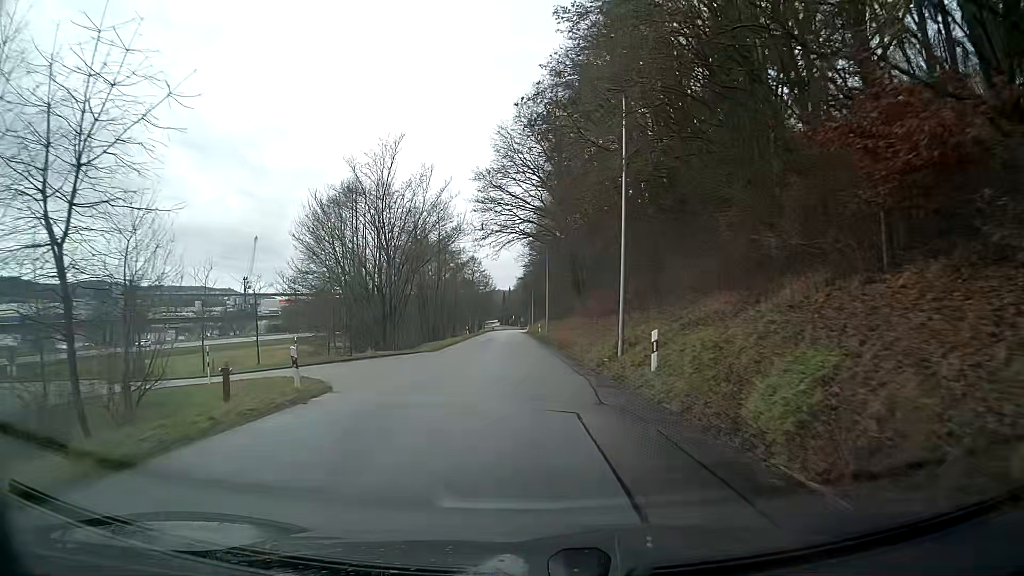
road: tertiary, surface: asphalt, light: Day
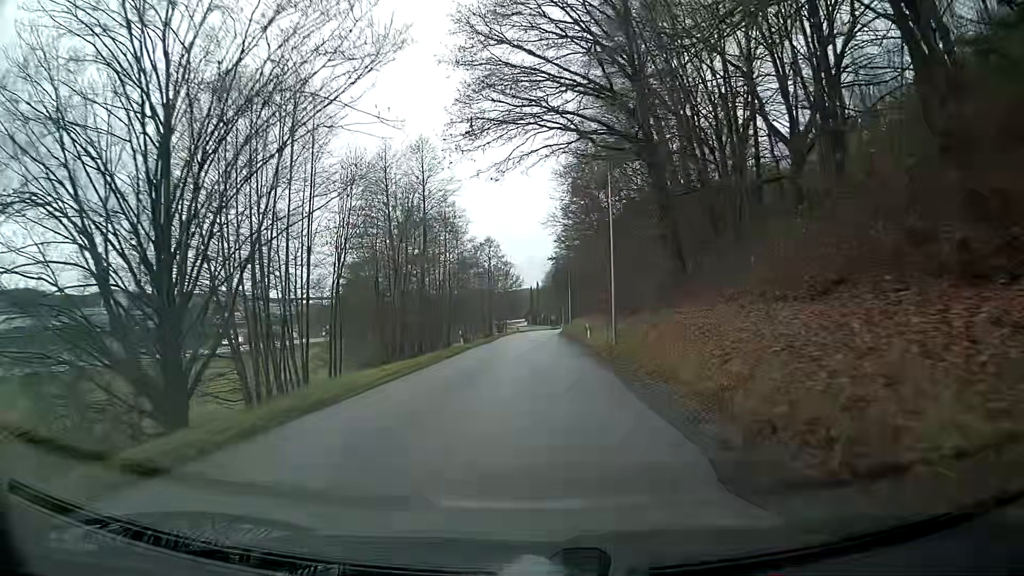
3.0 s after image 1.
(-0.7, +32.3) m; -2°
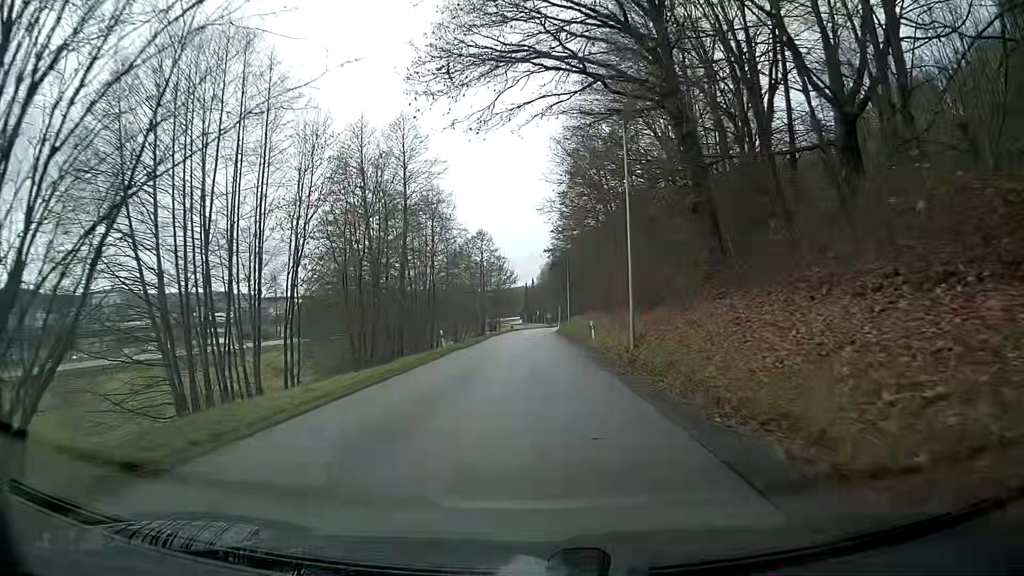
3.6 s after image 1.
(0.0, +6.5) m; 0°
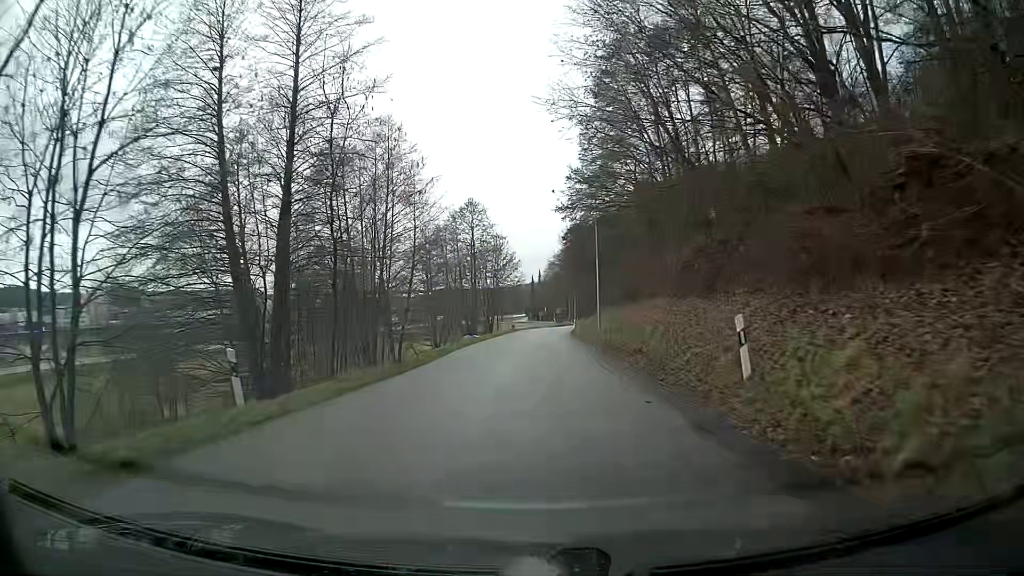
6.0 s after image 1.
(0.0, +25.7) m; -1°
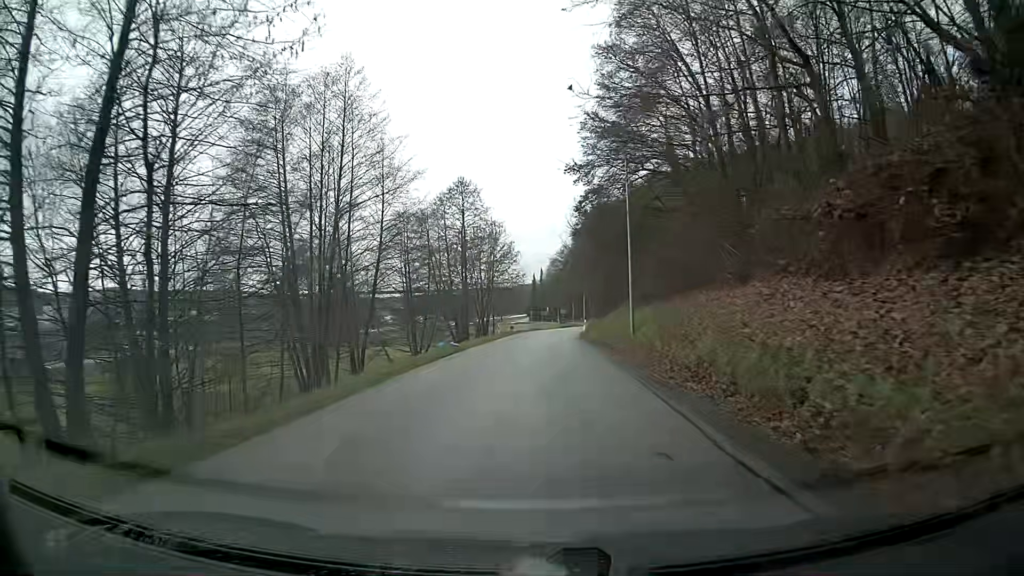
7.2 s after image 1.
(0.0, +12.7) m; +1°
(0, +10) (0, +20) (0, +30) (0, +40) (0, +50) (+1, +60) (+2, +70) (+3, +80) (+4, +90) (+6, +100) m
